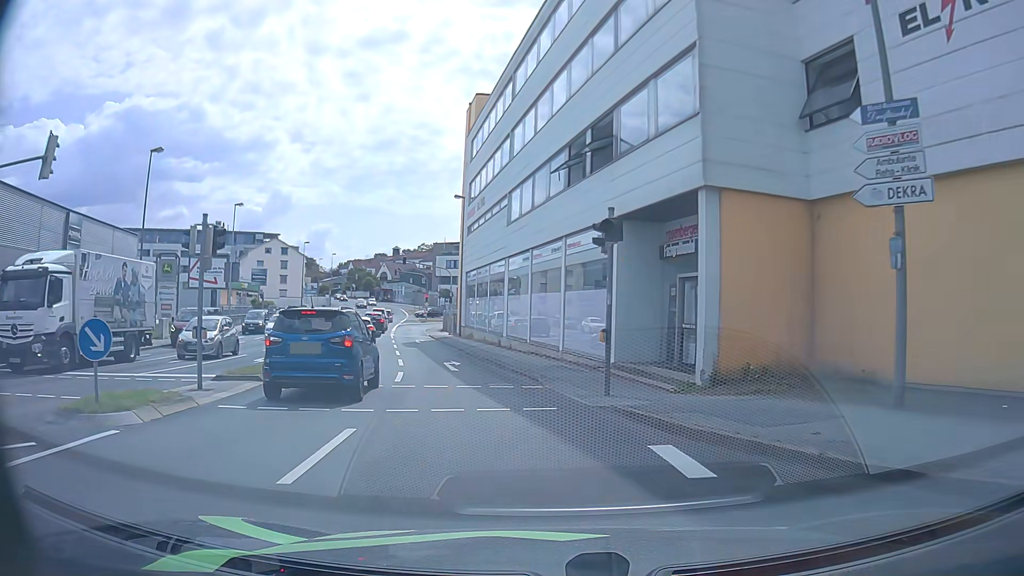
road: tertiary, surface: asphalt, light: Day
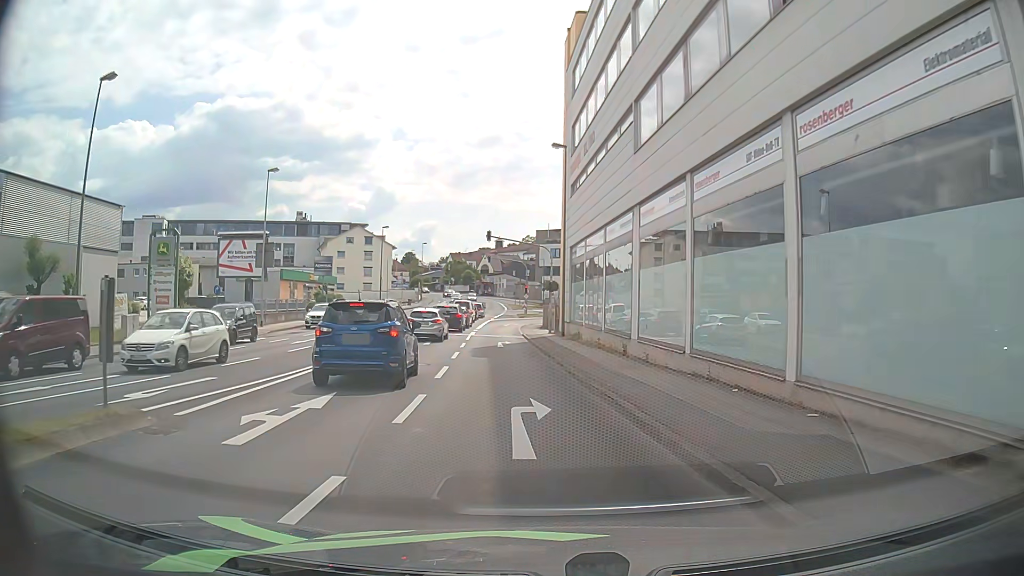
(-1.1, +13.3) m; -9°
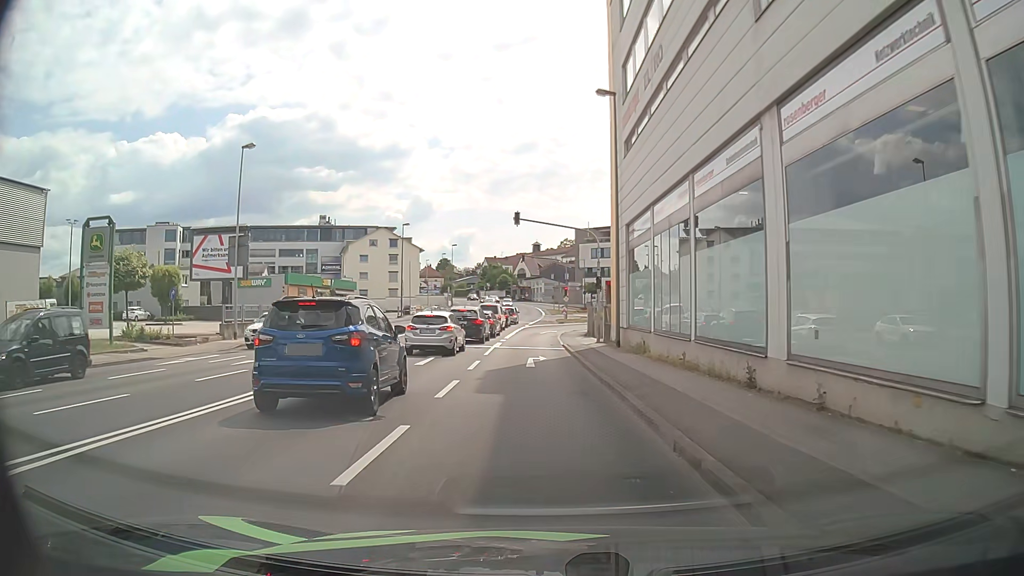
(-0.3, +9.4) m; -4°
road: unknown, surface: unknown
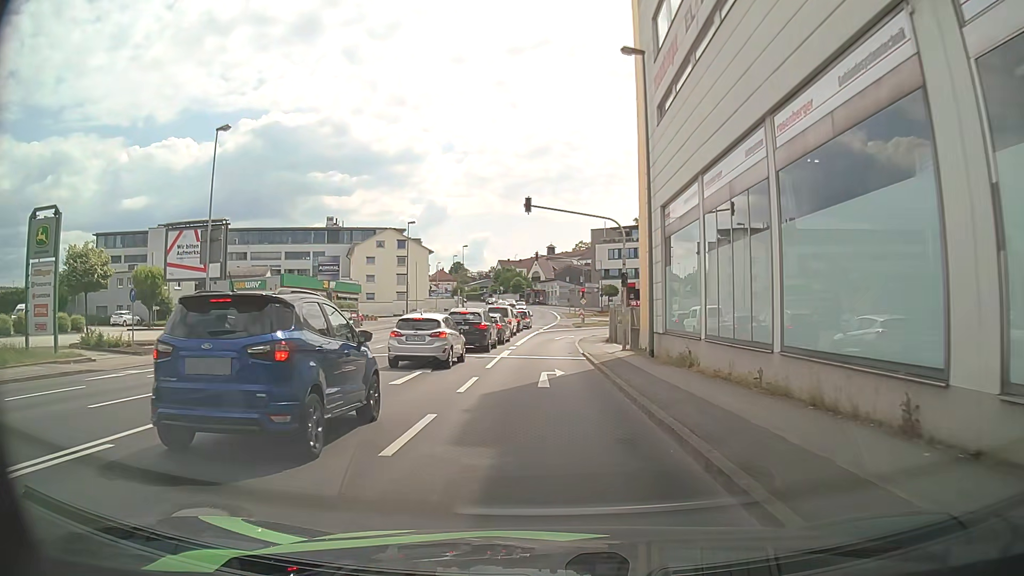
(0.0, +4.8) m; 0°
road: tertiary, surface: asphalt
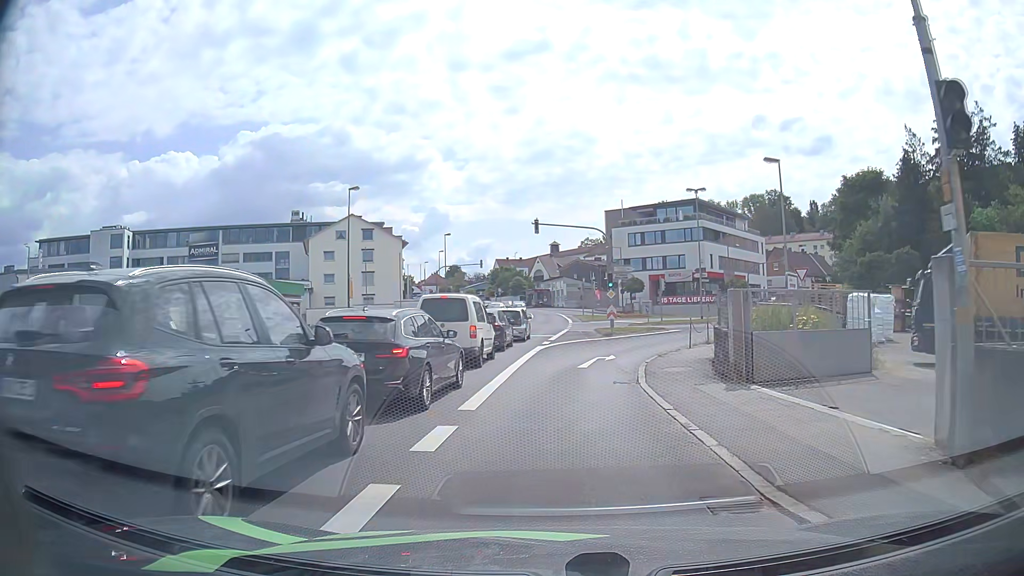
(-0.3, +22.4) m; 0°
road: tertiary_link
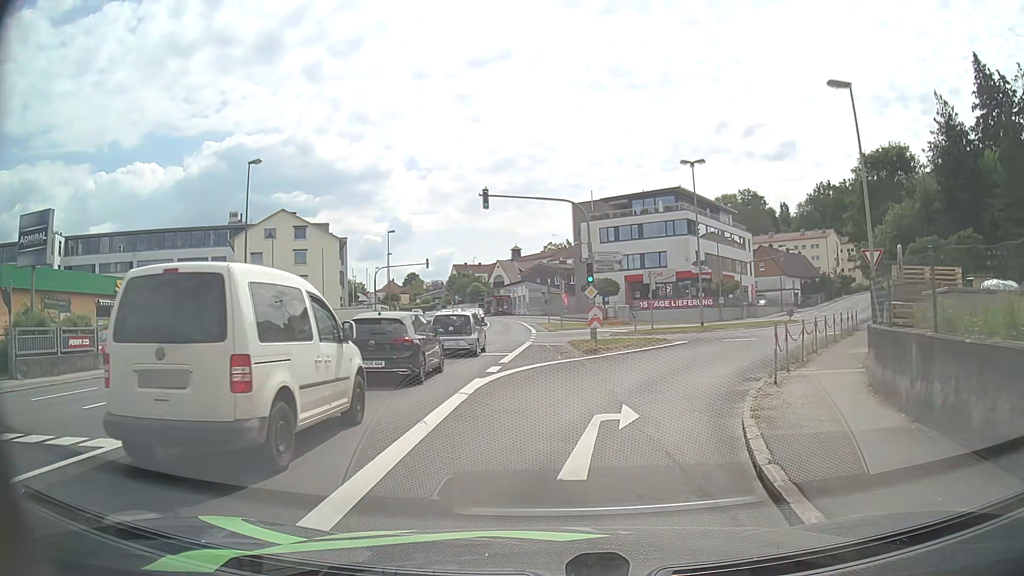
(+0.2, +11.6) m; +2°
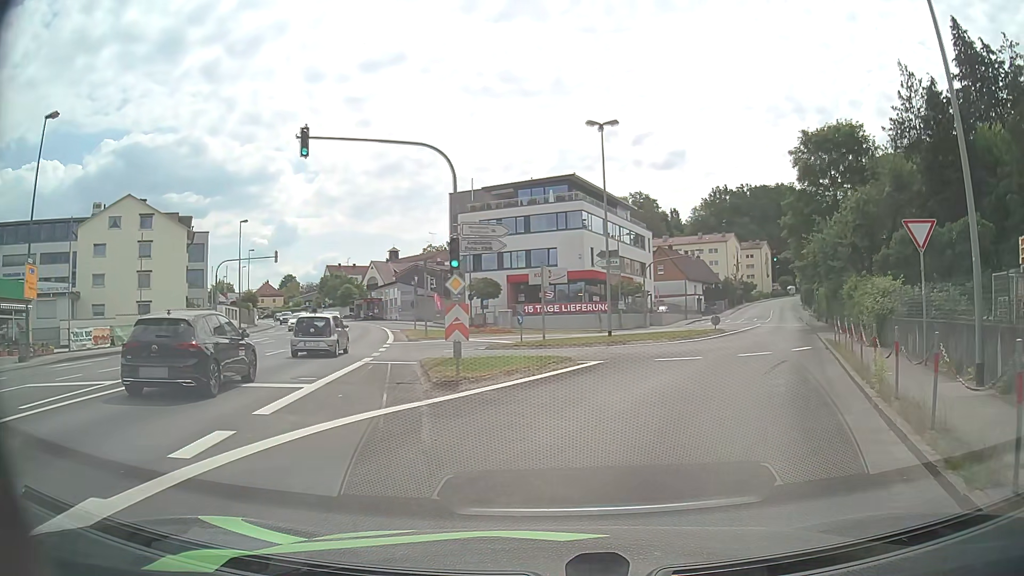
(+0.8, +10.0) m; +10°
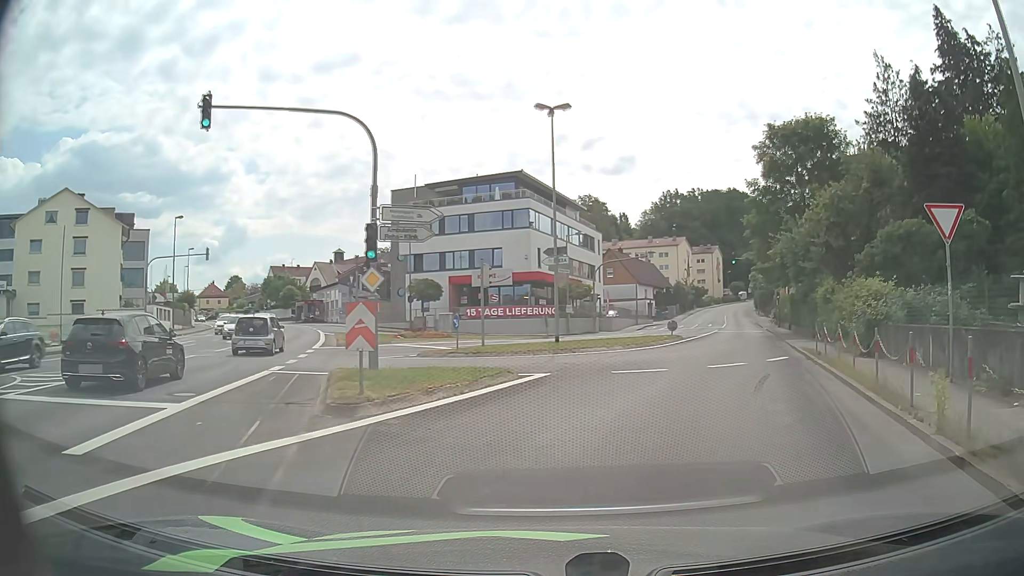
(+0.1, +3.2) m; +5°
(+1, +10) (+4, +19) (+8, +29) (+11, +38) (+14, +48) (+17, +57) (+19, +67) (+22, +77) (+25, +86) (+27, +96) m
